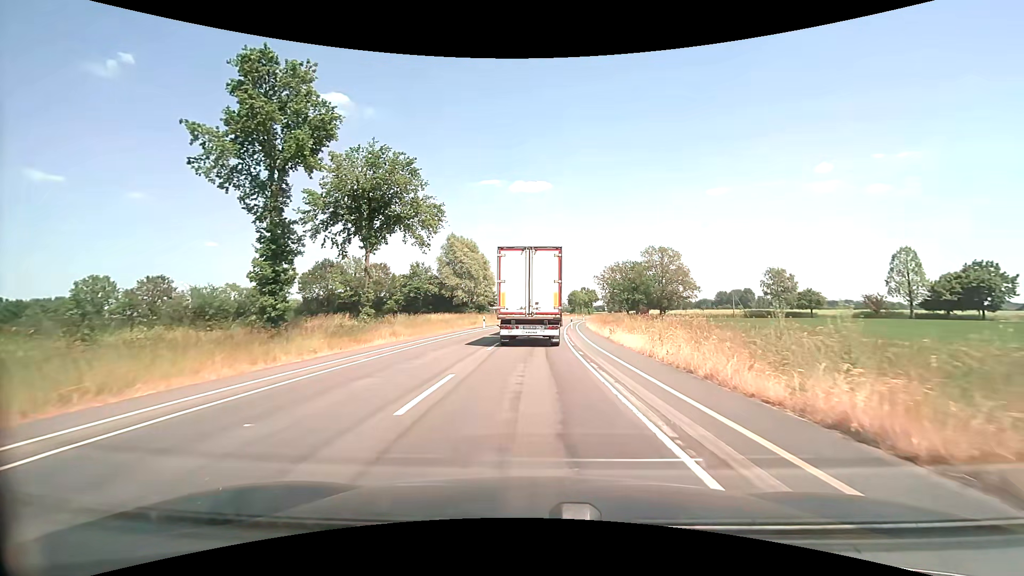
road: secondary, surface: asphalt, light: Day
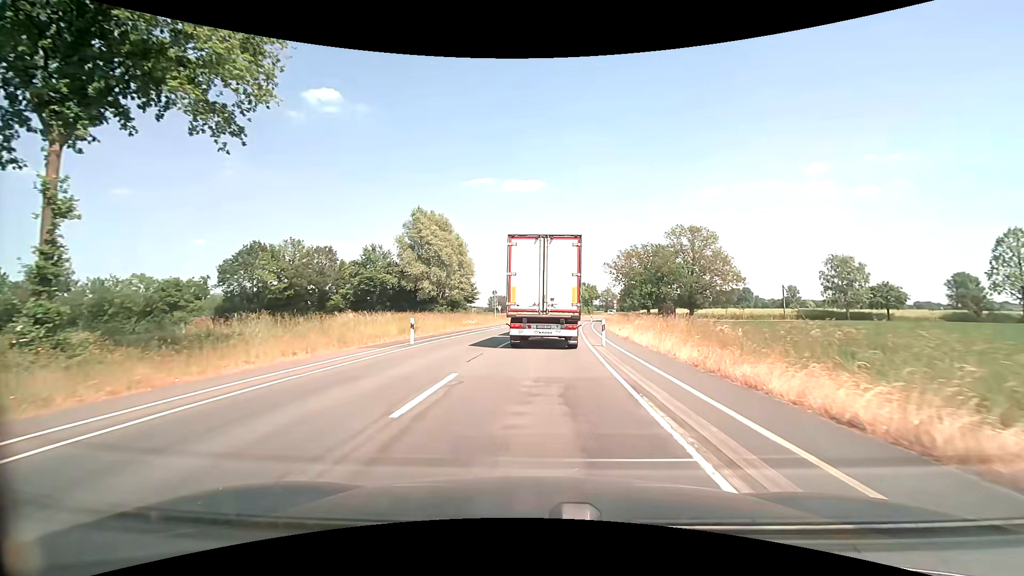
(+0.1, +24.4) m; +1°
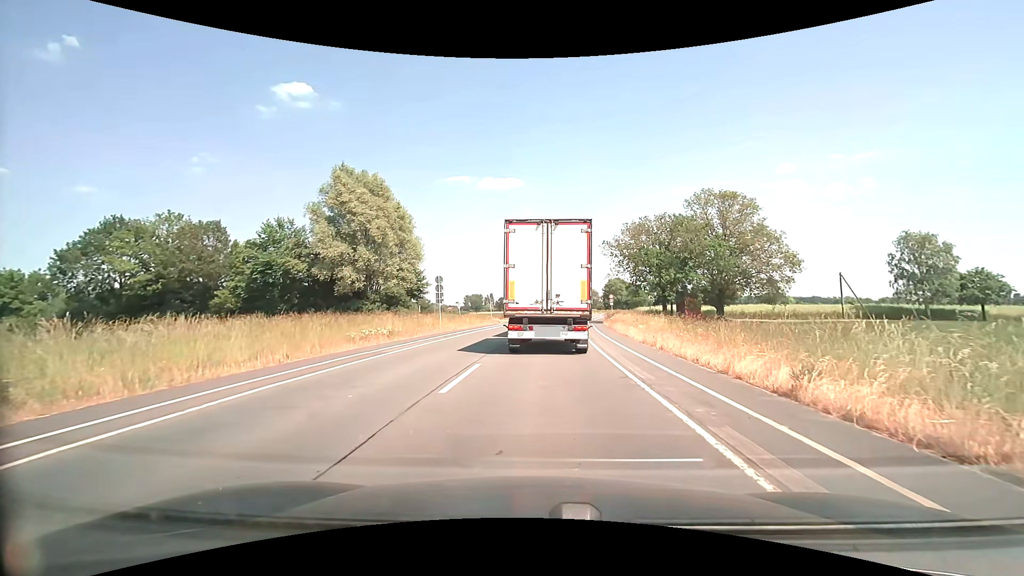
(+0.5, +21.8) m; +2°
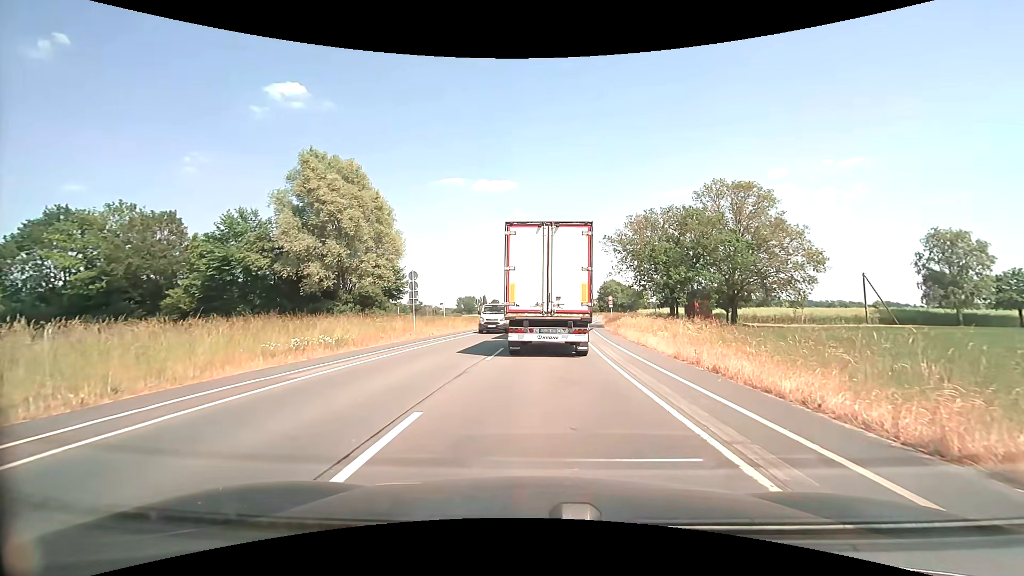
(0.0, +5.8) m; +1°
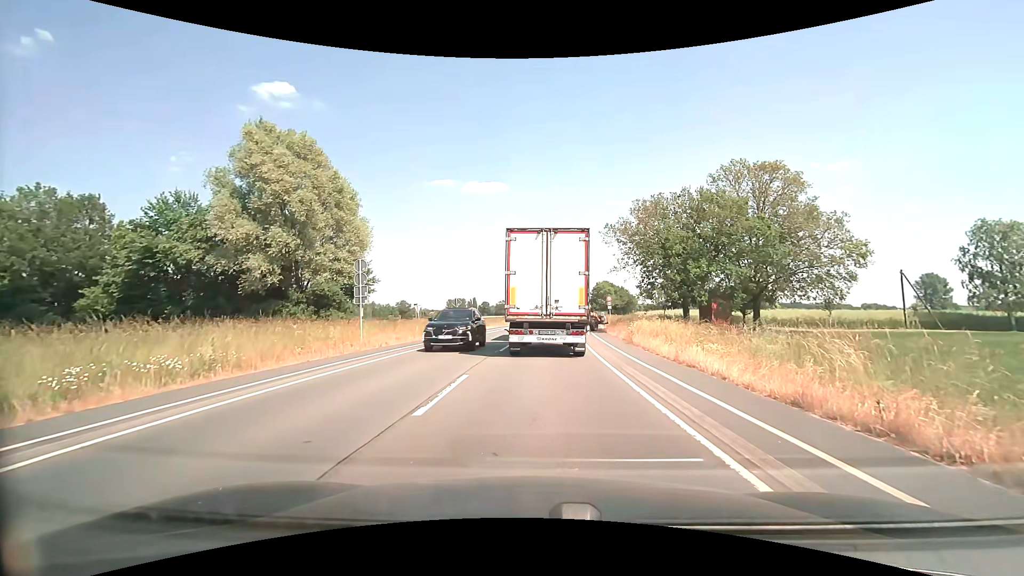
(+0.1, +7.6) m; +1°
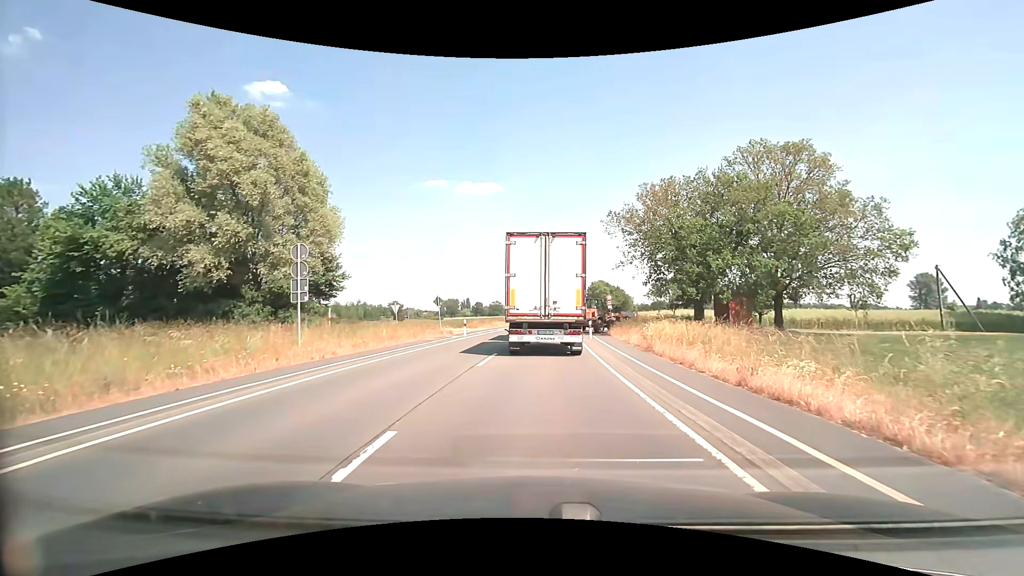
(+0.1, +5.4) m; +1°
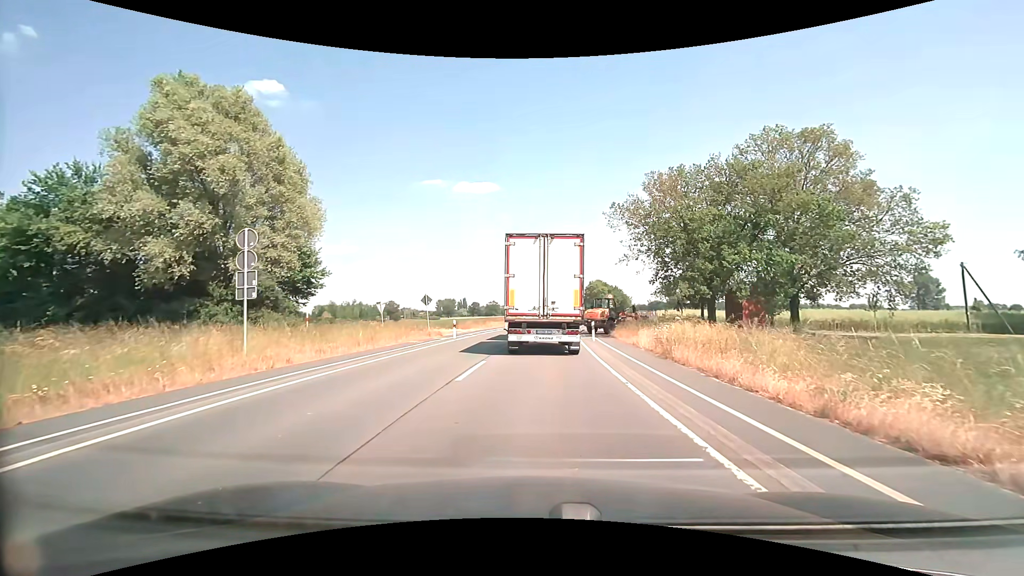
(0.0, +3.1) m; 0°
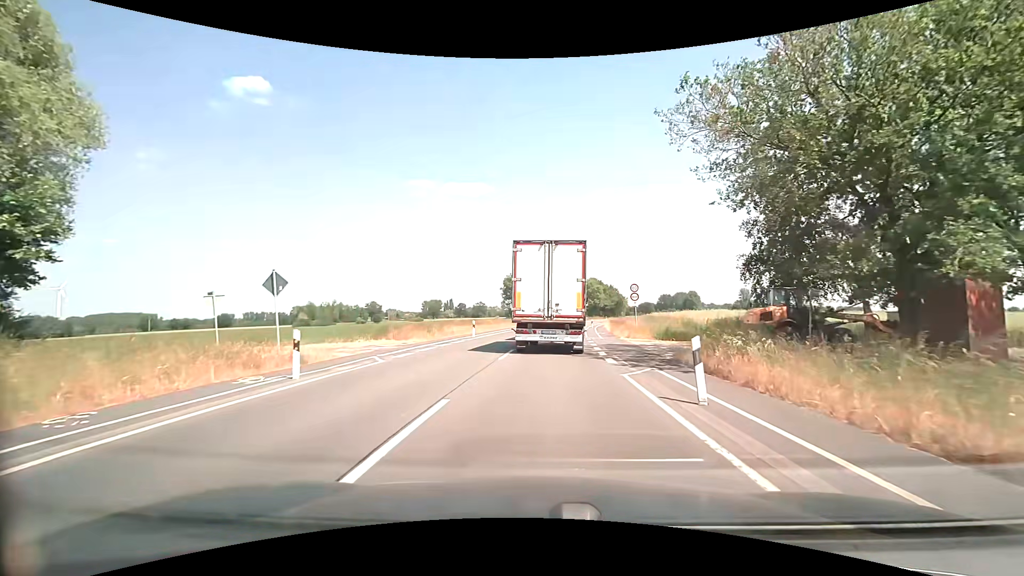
(+0.3, +18.8) m; +1°
(0, +10) (+1, +20) (+1, +30) (+2, +40) (+3, +50) (+4, +60) (+5, +70) (+7, +80) (+9, +89) (+11, +99) m
